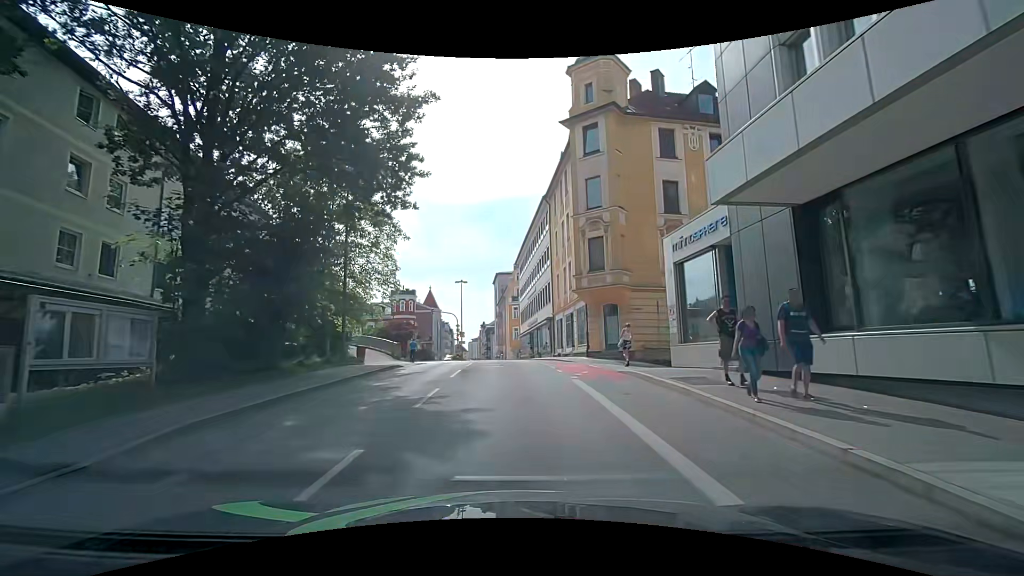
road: tertiary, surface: asphalt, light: Day
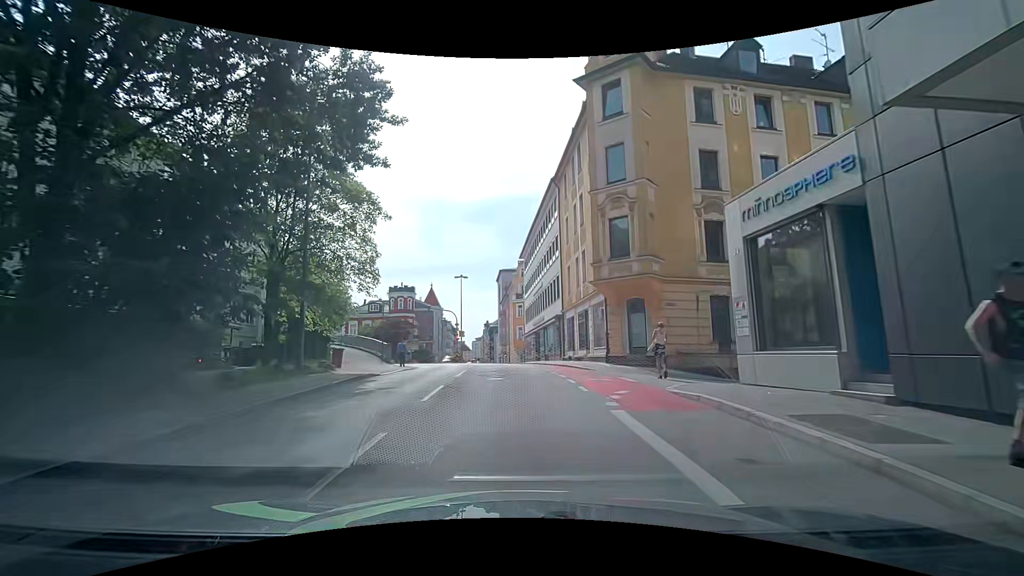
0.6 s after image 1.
(0.0, +5.0) m; -1°
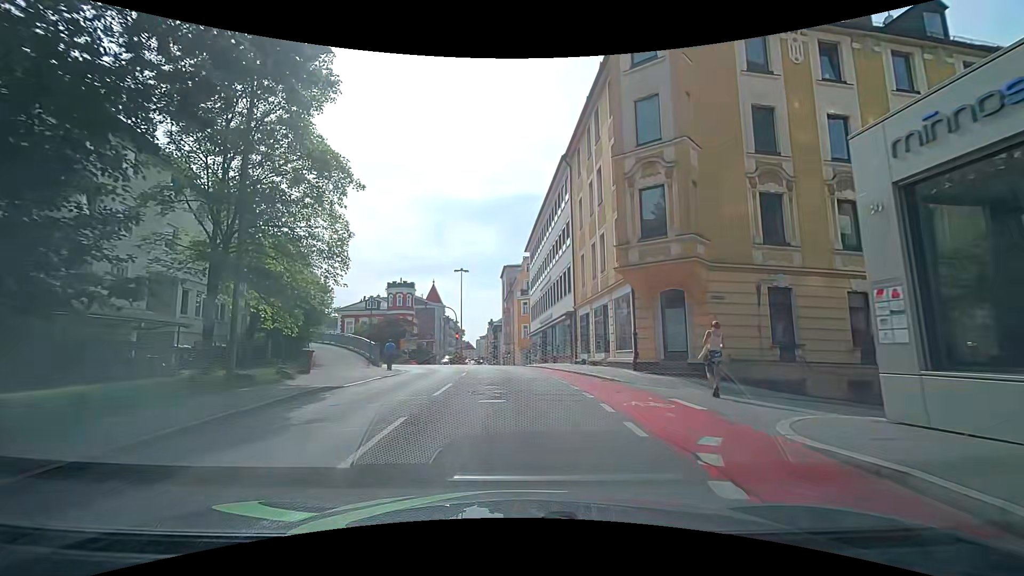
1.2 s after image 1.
(0.0, +4.7) m; -2°
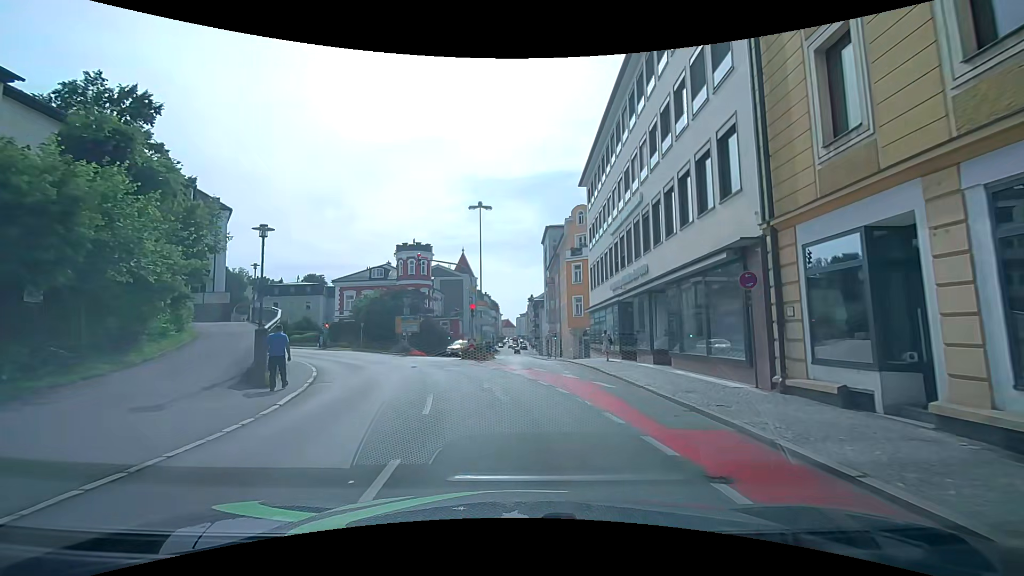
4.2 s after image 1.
(-0.3, +20.5) m; -3°
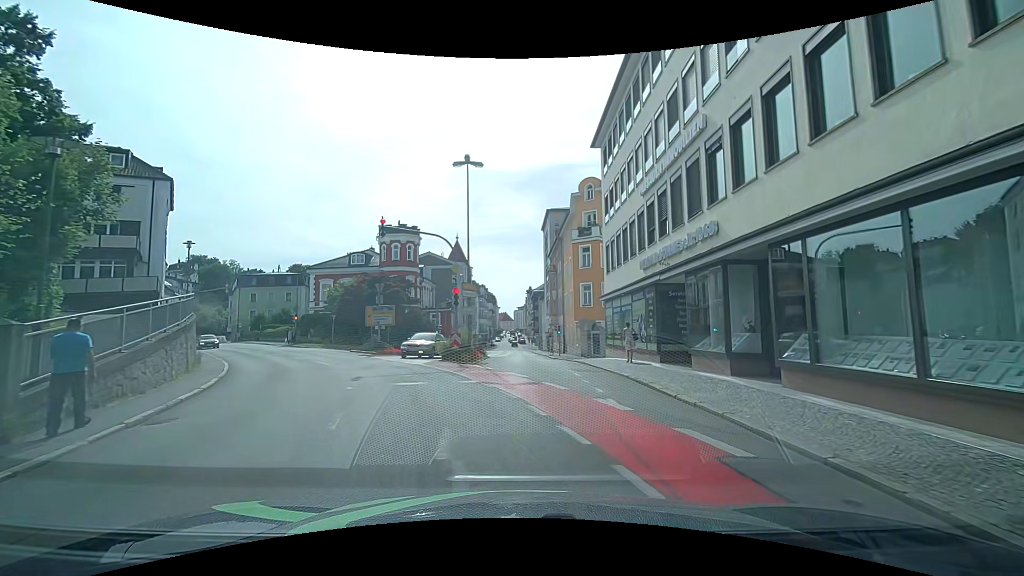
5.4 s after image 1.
(0.0, +7.6) m; +1°
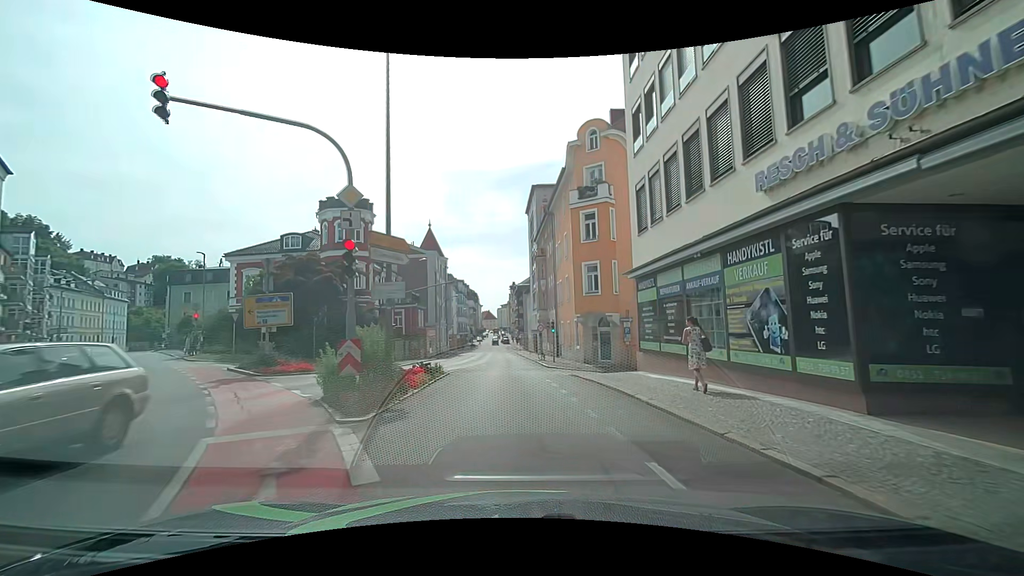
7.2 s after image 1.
(+0.1, +12.9) m; +1°
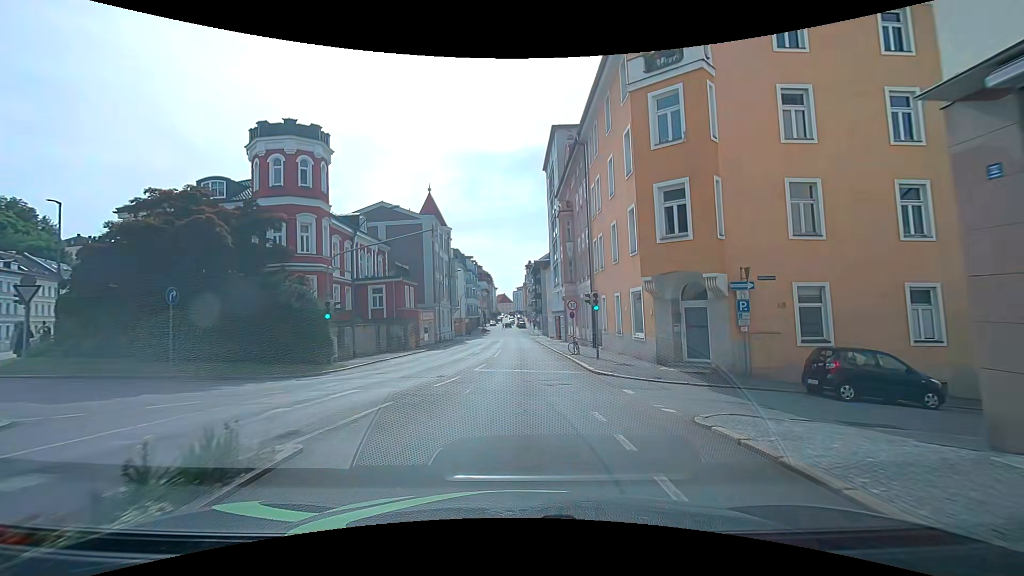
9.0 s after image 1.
(-0.1, +14.7) m; -2°
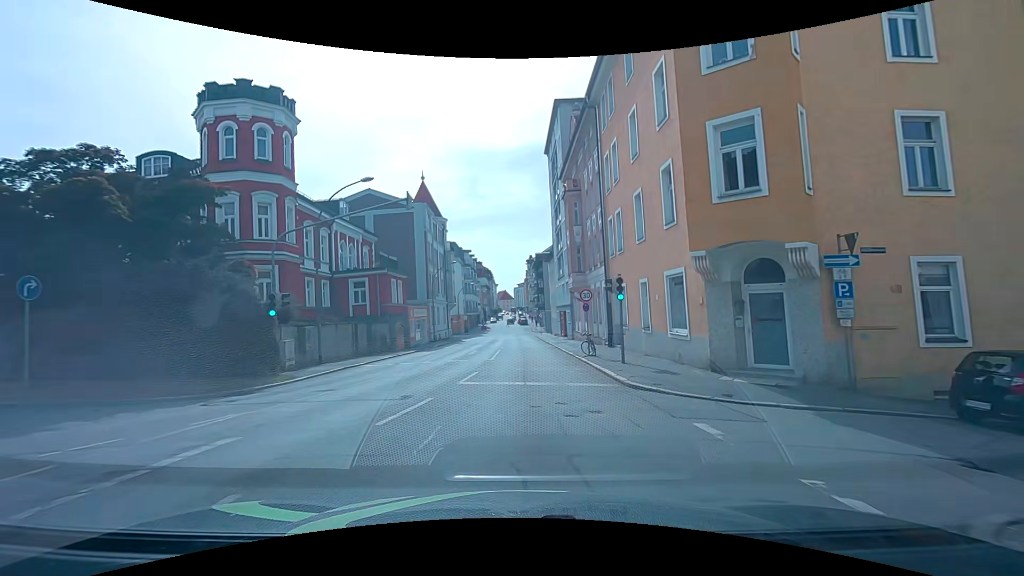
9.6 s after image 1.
(-0.1, +5.3) m; 0°
(0, +10) (0, +20) (0, +30) (0, +40) (0, +50) (0, +60) (0, +70) (-1, +80) (-1, +90) (-1, +100) m
